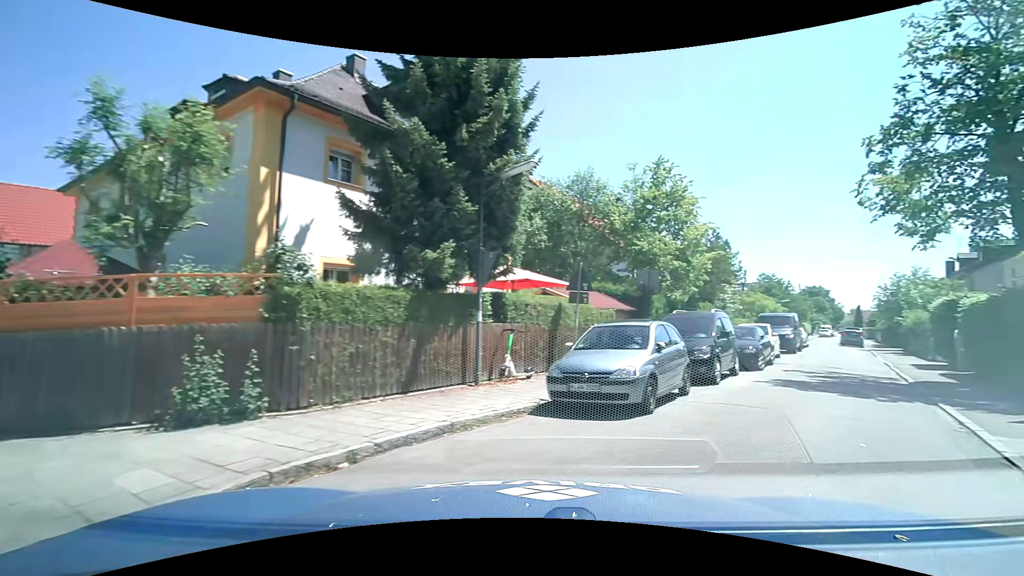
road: residential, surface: asphalt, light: Day
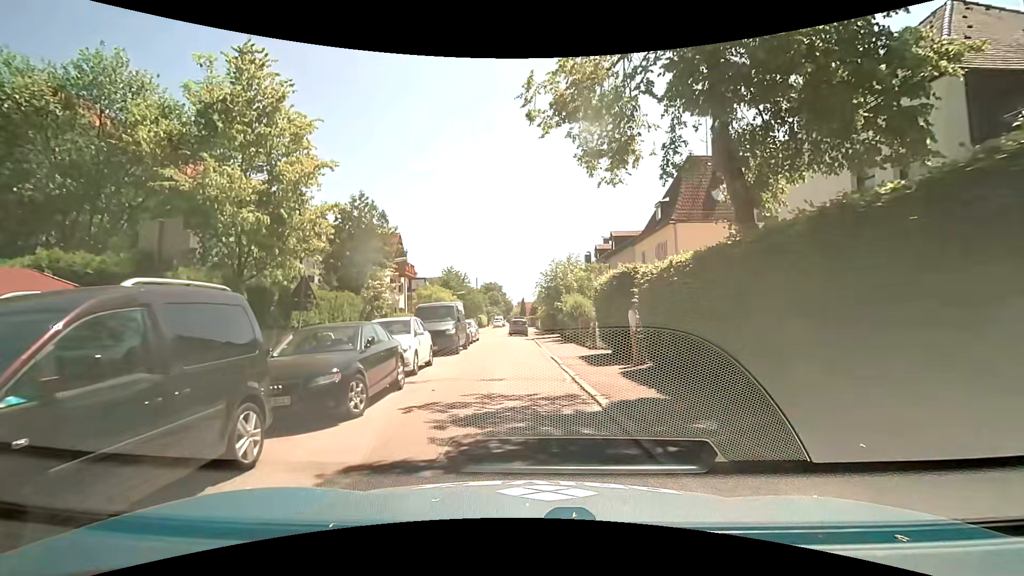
(+4.7, +9.1) m; +35°
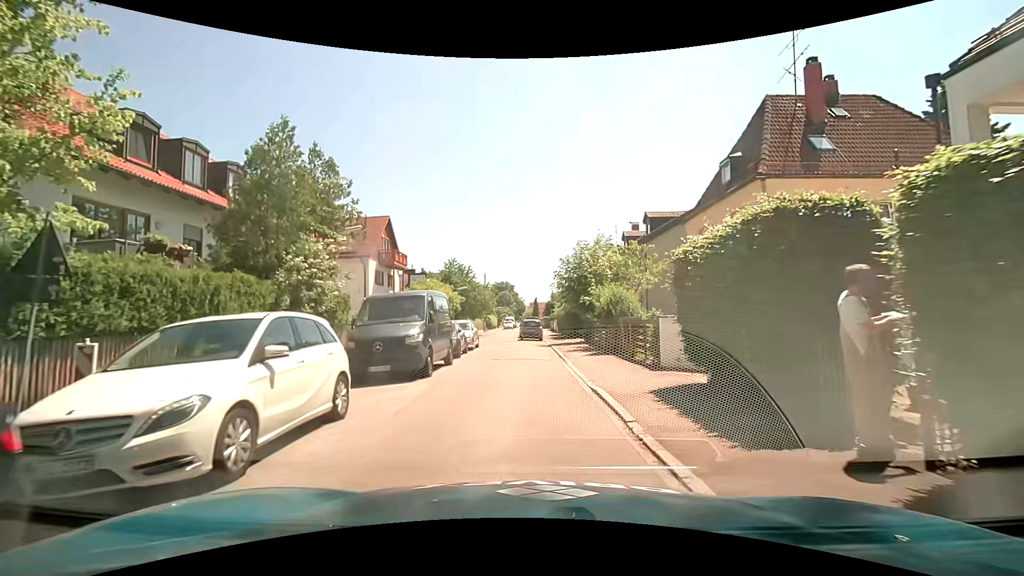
(-0.1, +8.7) m; -2°
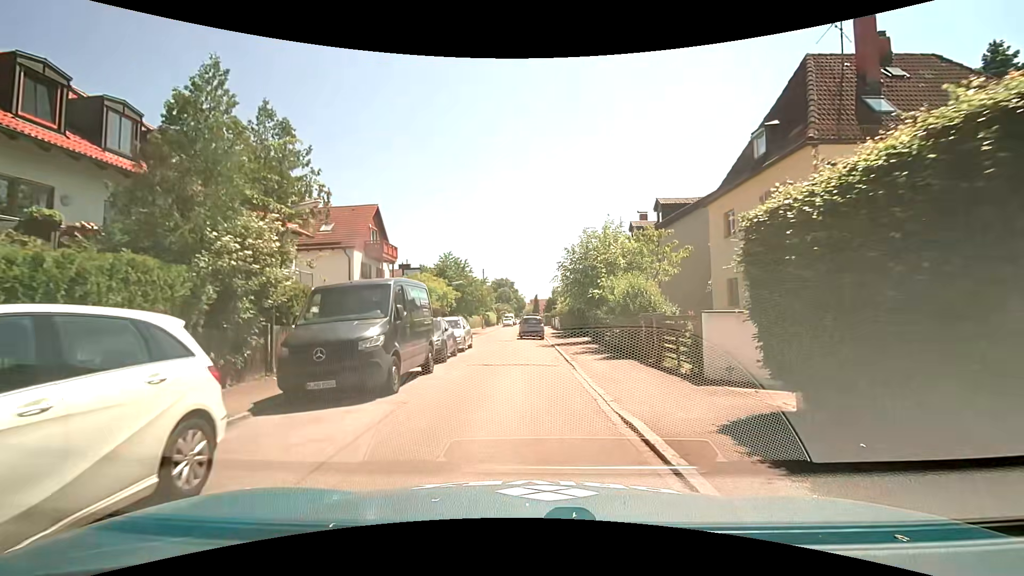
(0.0, +3.3) m; 0°
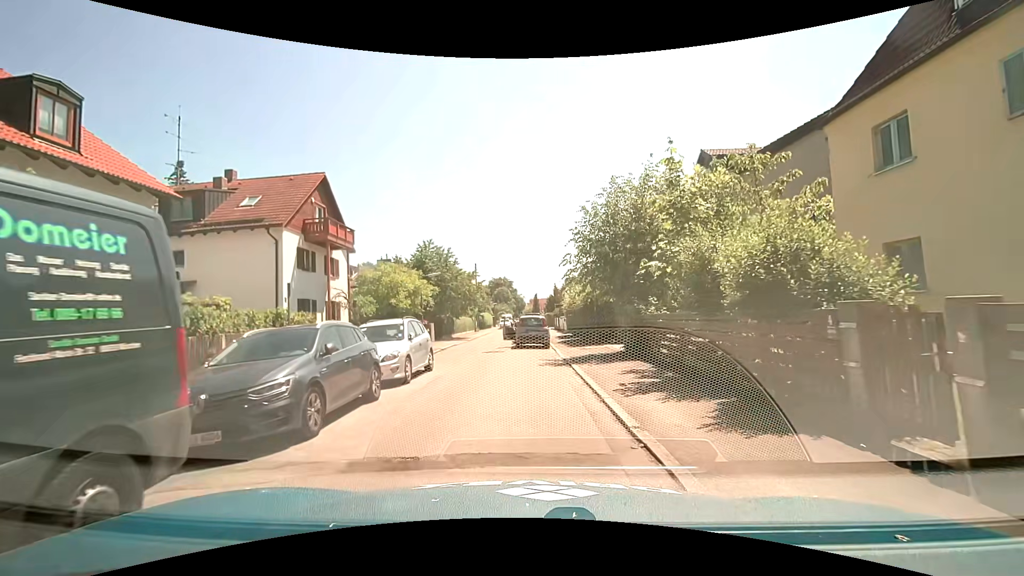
(+0.1, +9.6) m; +1°
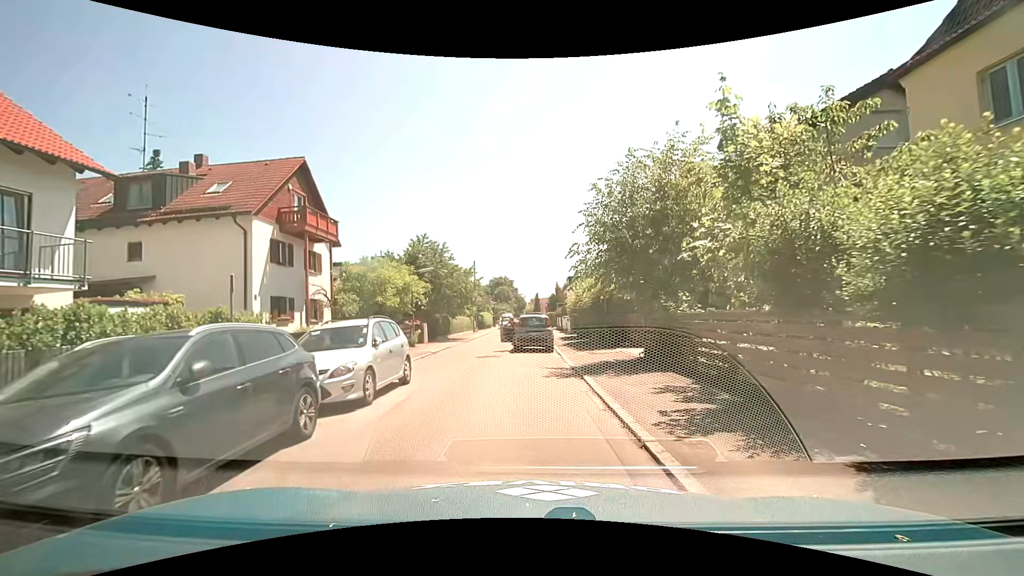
(0.0, +2.8) m; 0°
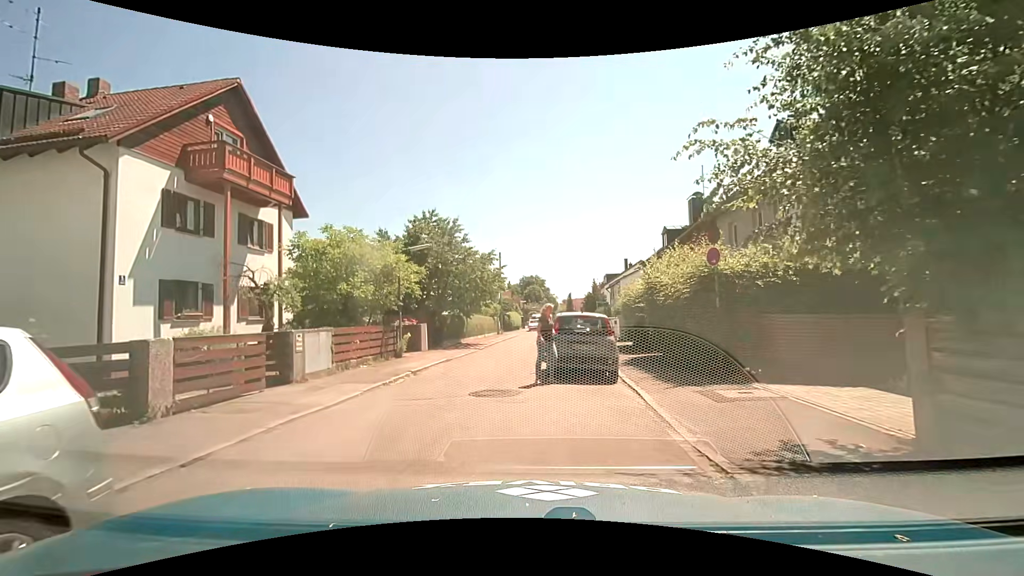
(-0.2, +9.2) m; -4°
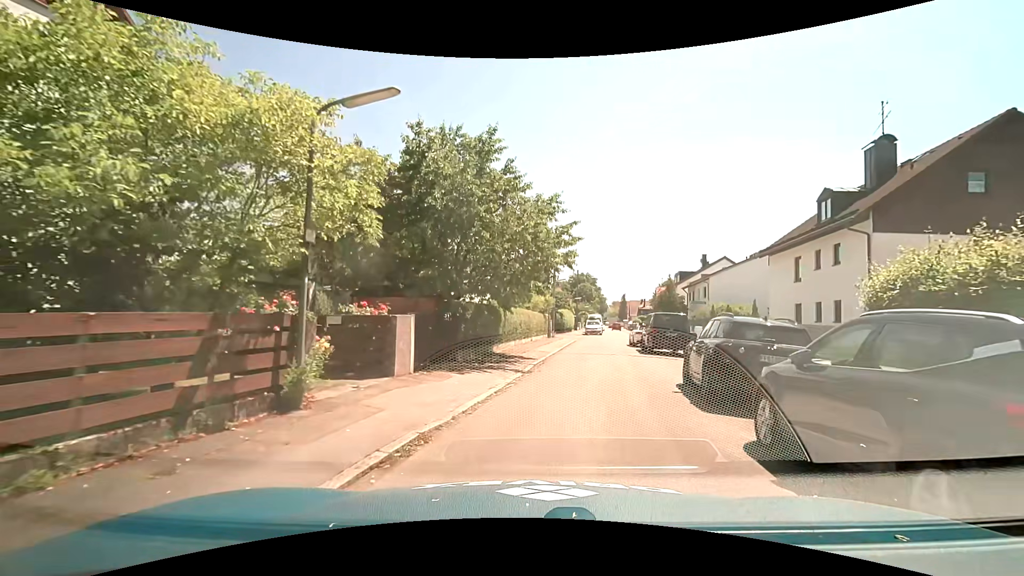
(-1.2, +13.7) m; -5°
